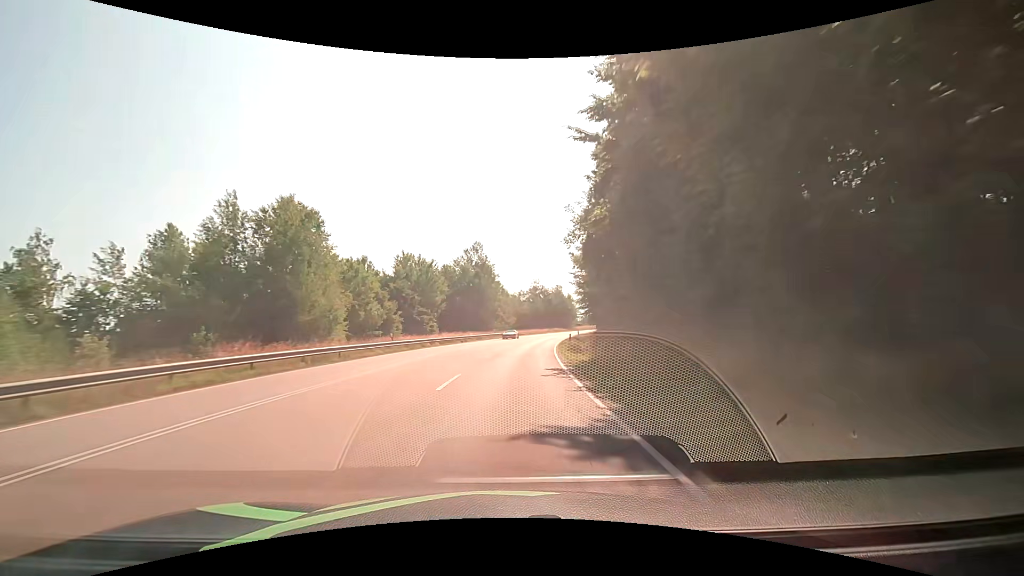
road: secondary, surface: asphalt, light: Day
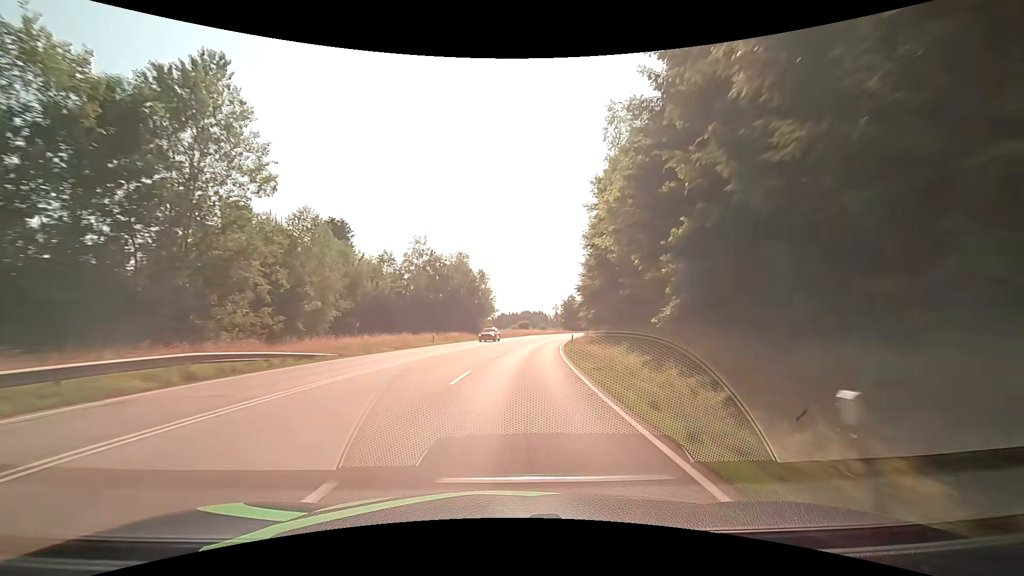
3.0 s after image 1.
(+6.7, +69.8) m; +11°
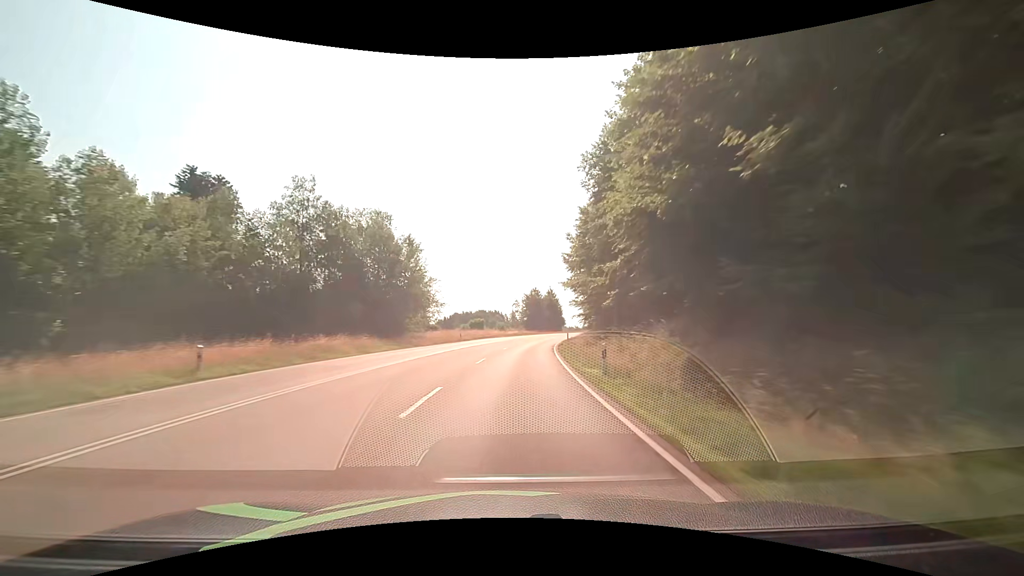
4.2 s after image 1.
(+1.3, +28.2) m; +5°
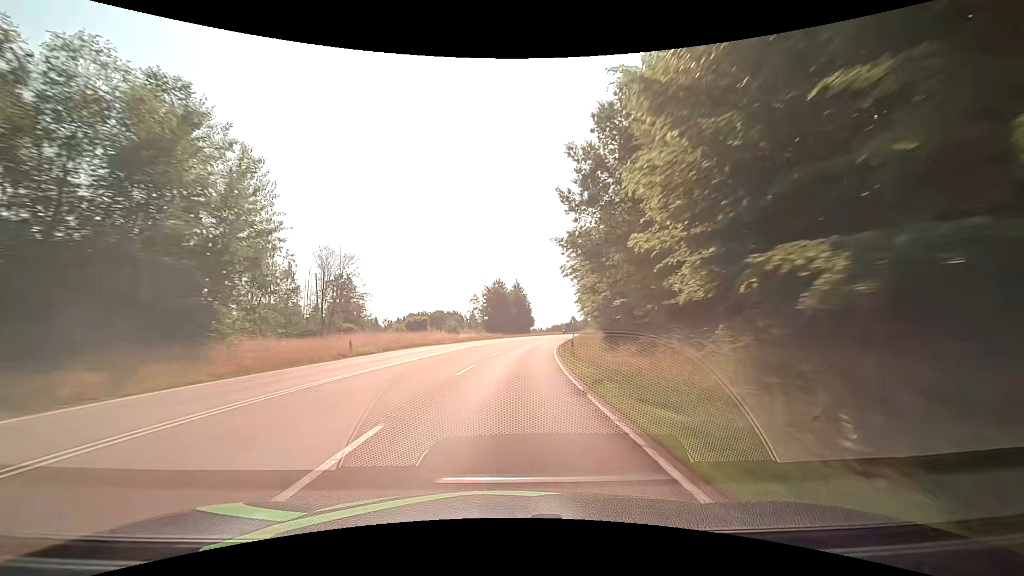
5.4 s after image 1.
(+1.2, +28.3) m; +5°
(0, +10) (0, +20) (+1, +30) (+2, +40) (+3, +50) (+5, +60) (+6, +70) (+8, +79) (+11, +89) (+13, +99) m
